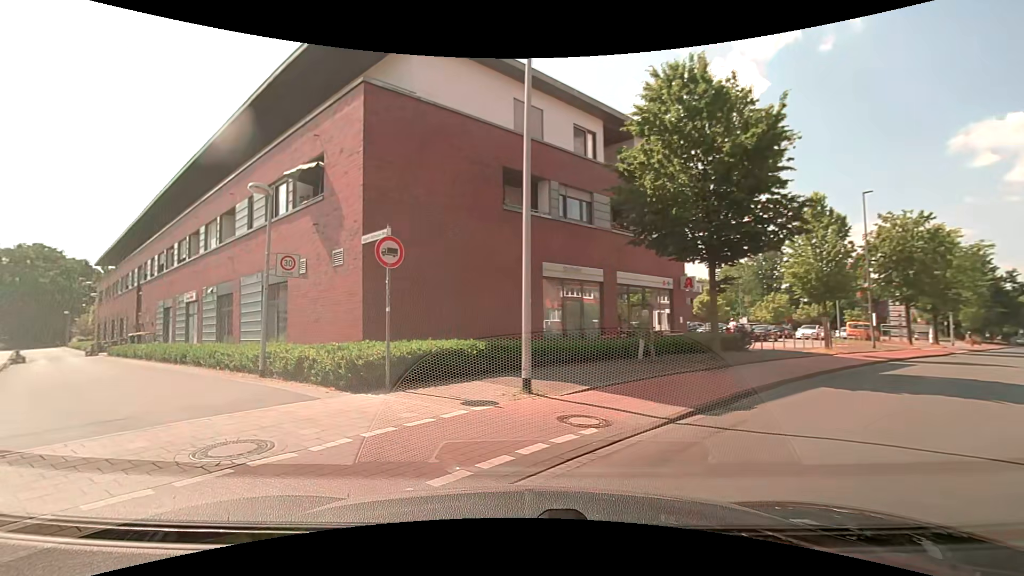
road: tertiary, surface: asphalt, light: Day
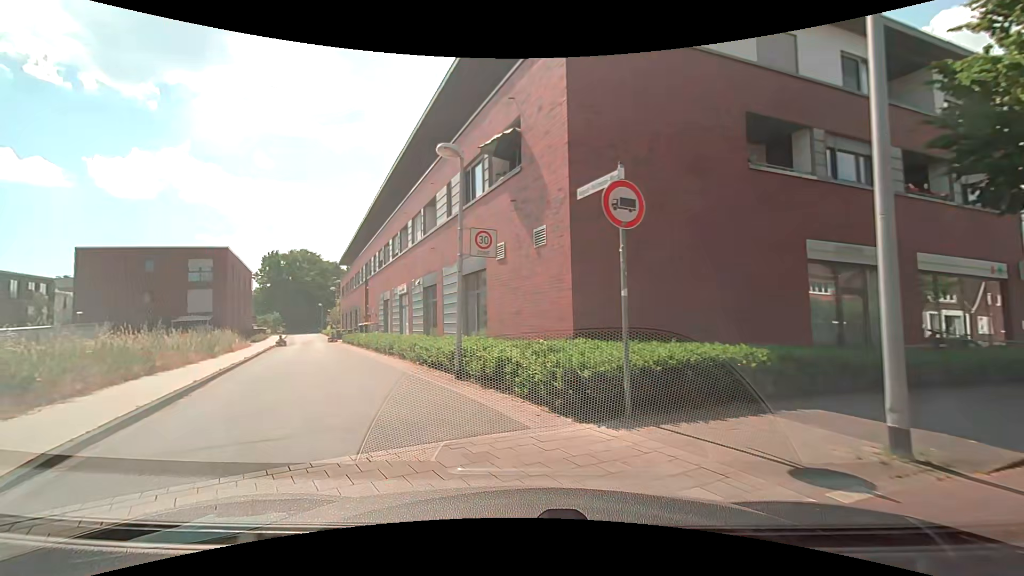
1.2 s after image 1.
(-0.7, +3.5) m; -23°
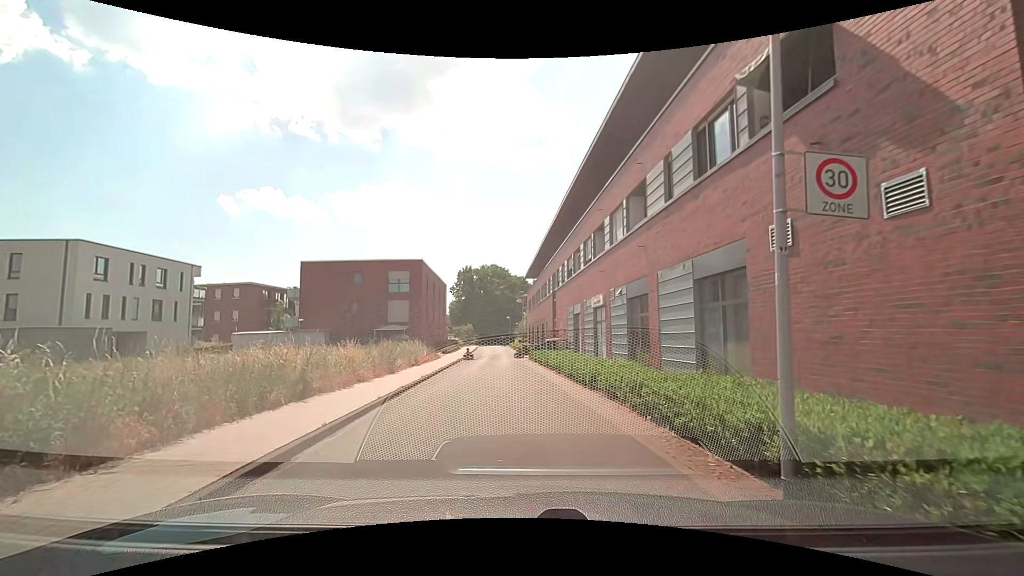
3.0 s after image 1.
(-1.0, +5.3) m; -20°
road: residential
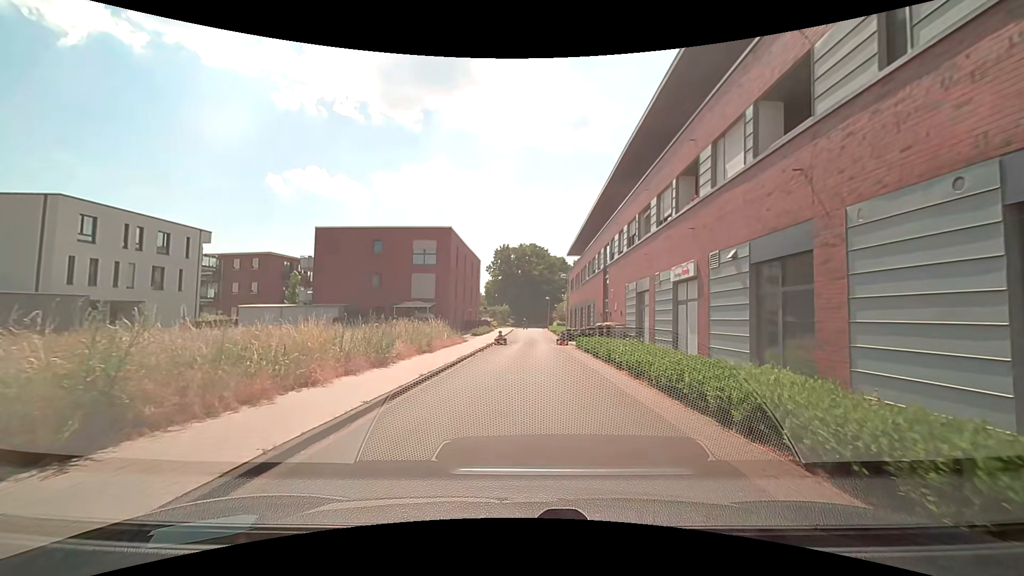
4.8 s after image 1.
(-0.5, +7.1) m; -4°
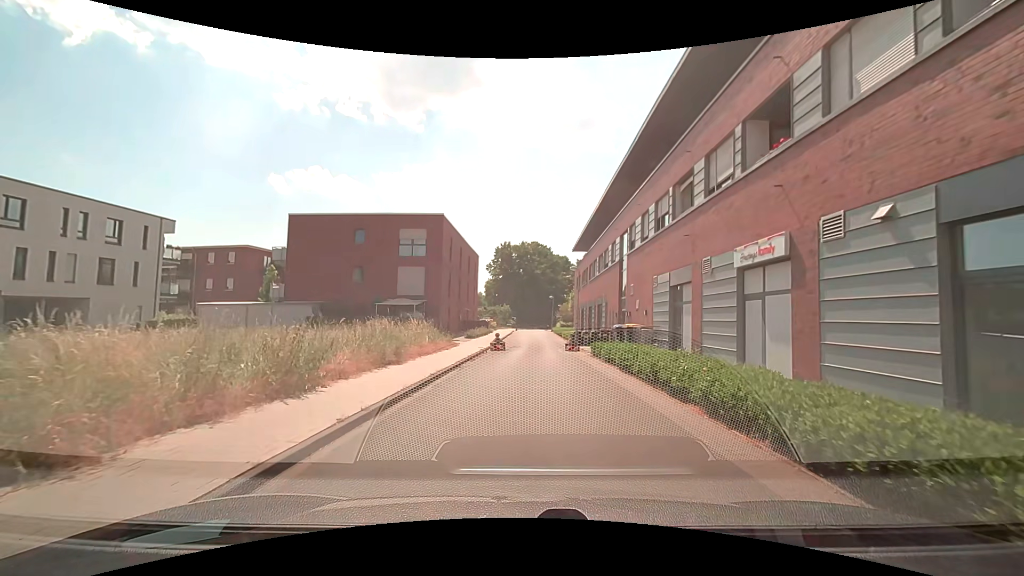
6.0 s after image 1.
(-0.1, +5.5) m; 0°
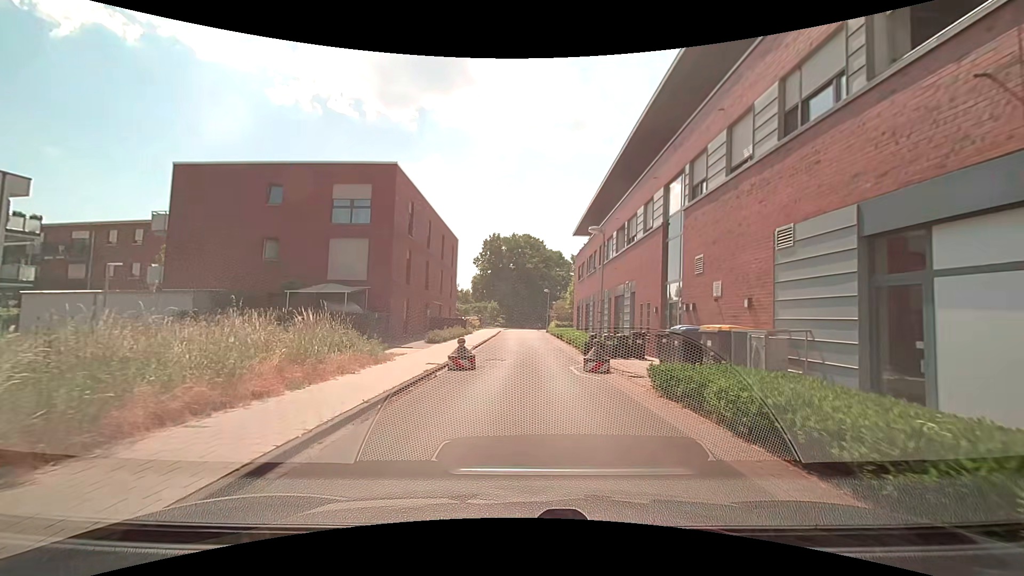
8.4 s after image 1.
(0.0, +11.9) m; +1°
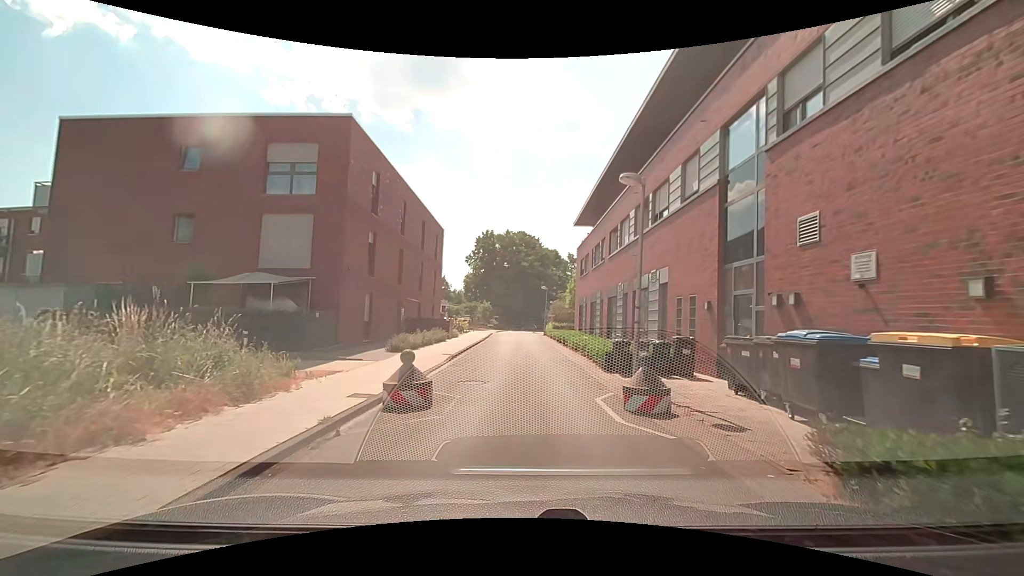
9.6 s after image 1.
(-0.1, +6.3) m; 0°
